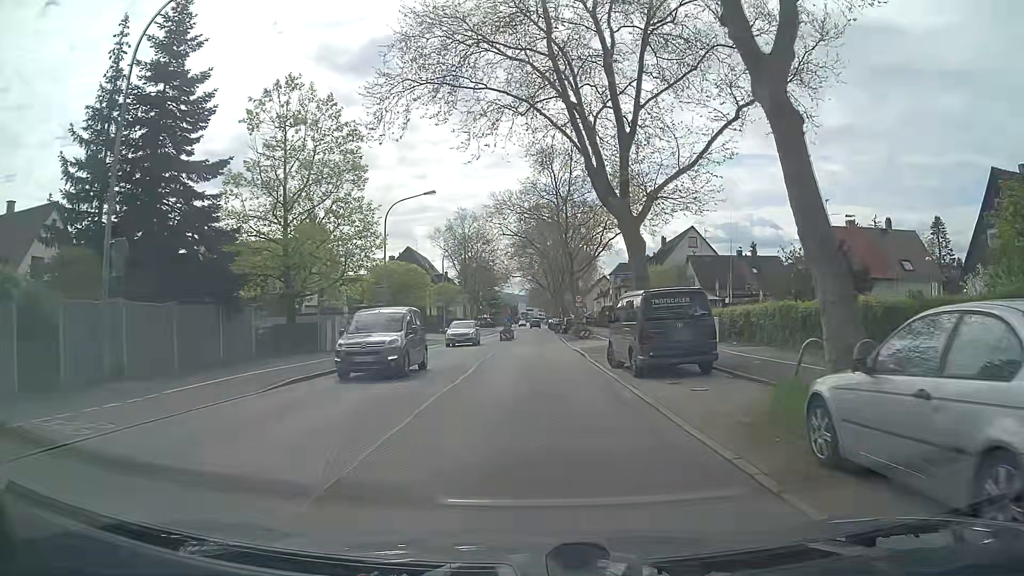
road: secondary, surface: asphalt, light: Day
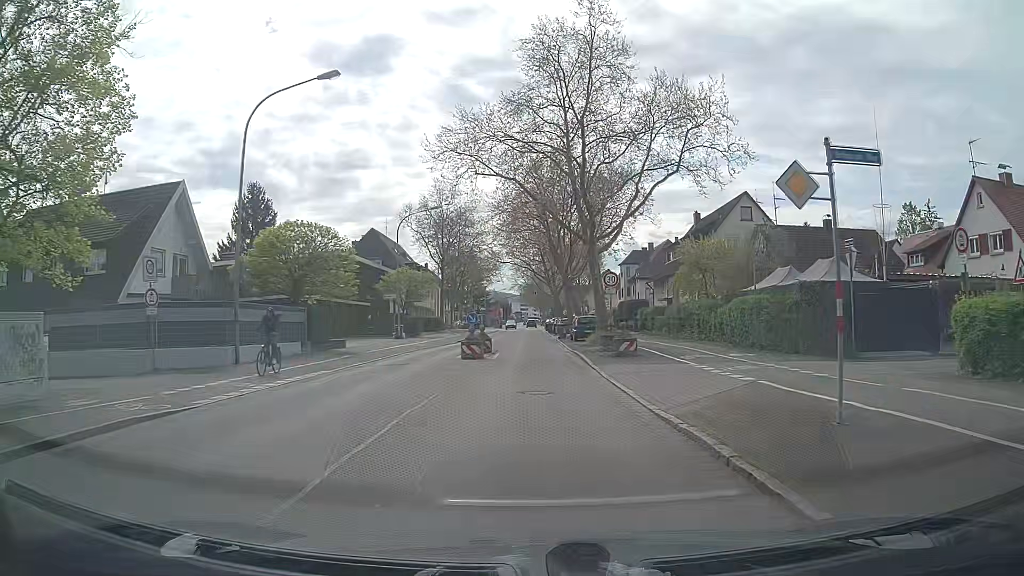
(+0.4, +22.3) m; +1°
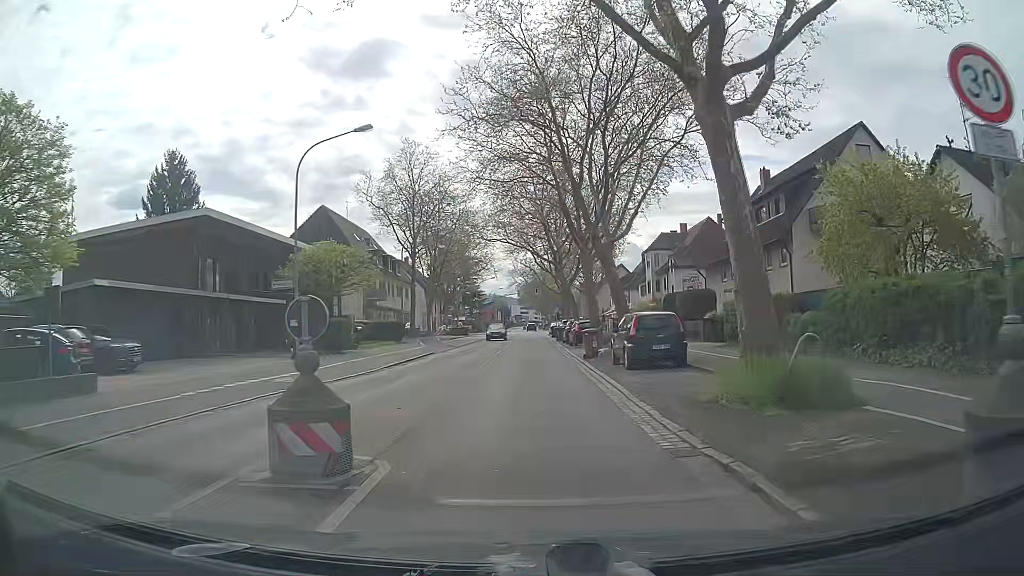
(+0.1, +22.4) m; 0°
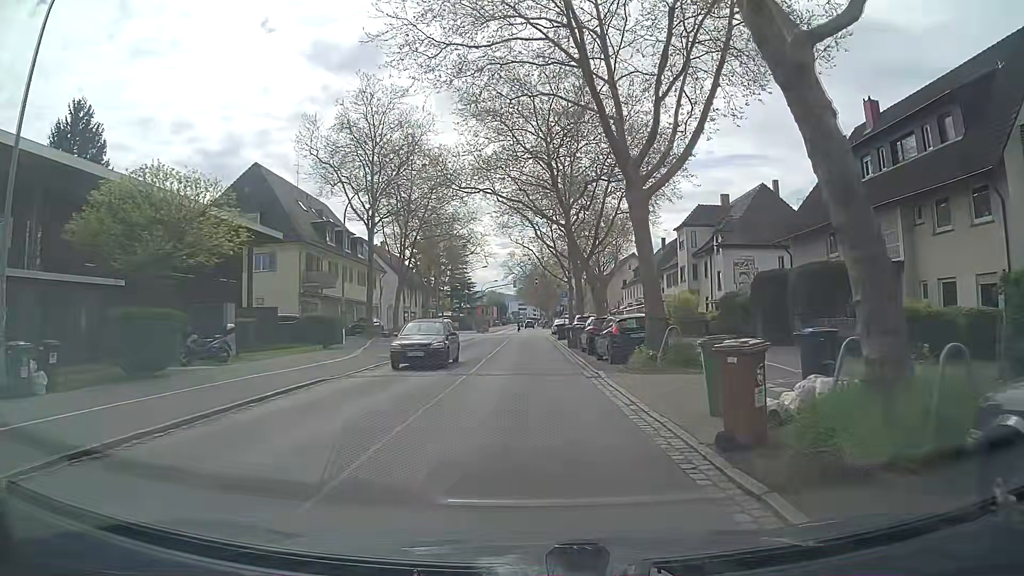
(0.0, +17.9) m; 0°
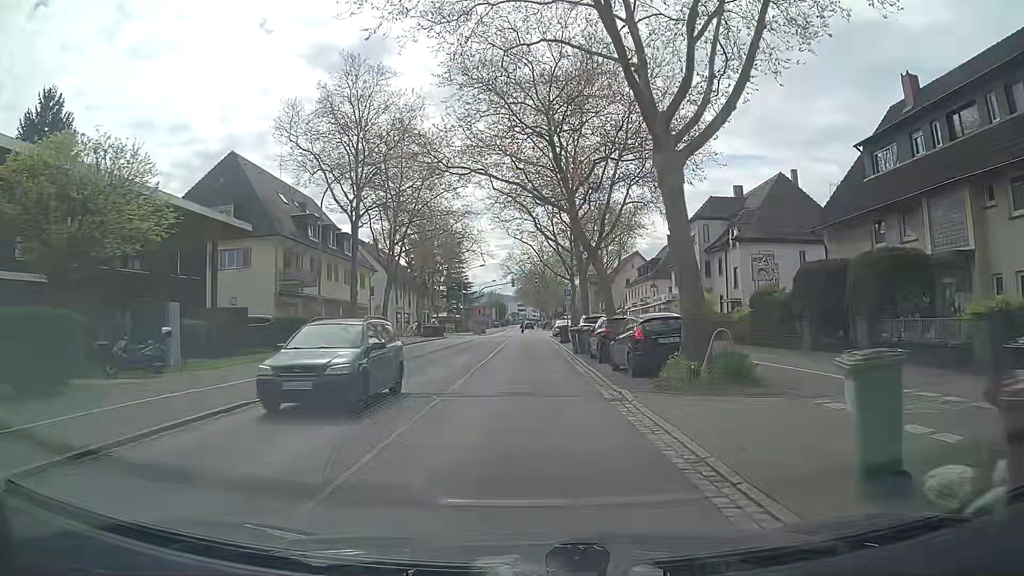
(0.0, +4.5) m; -1°
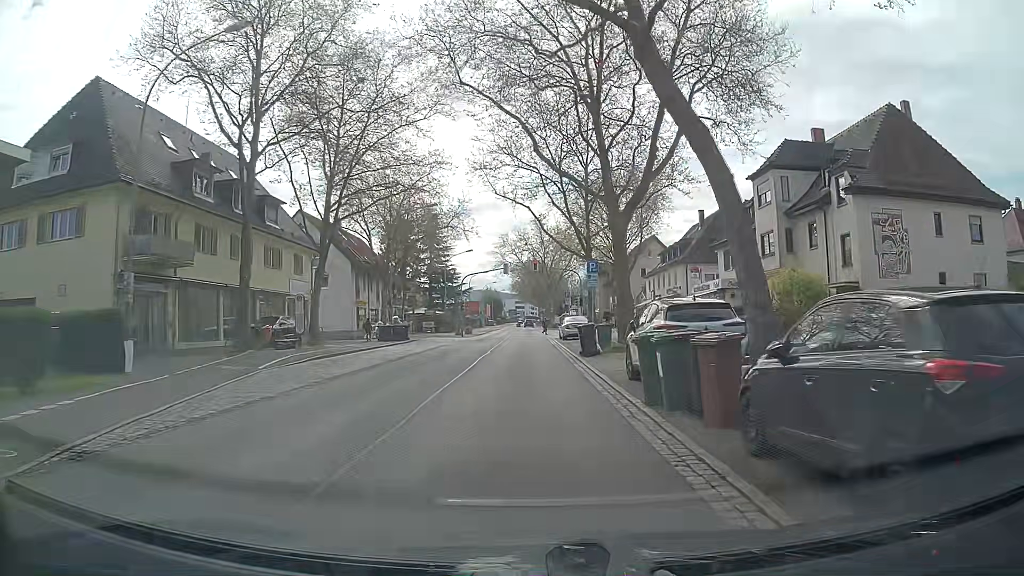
(+0.2, +17.9) m; 0°
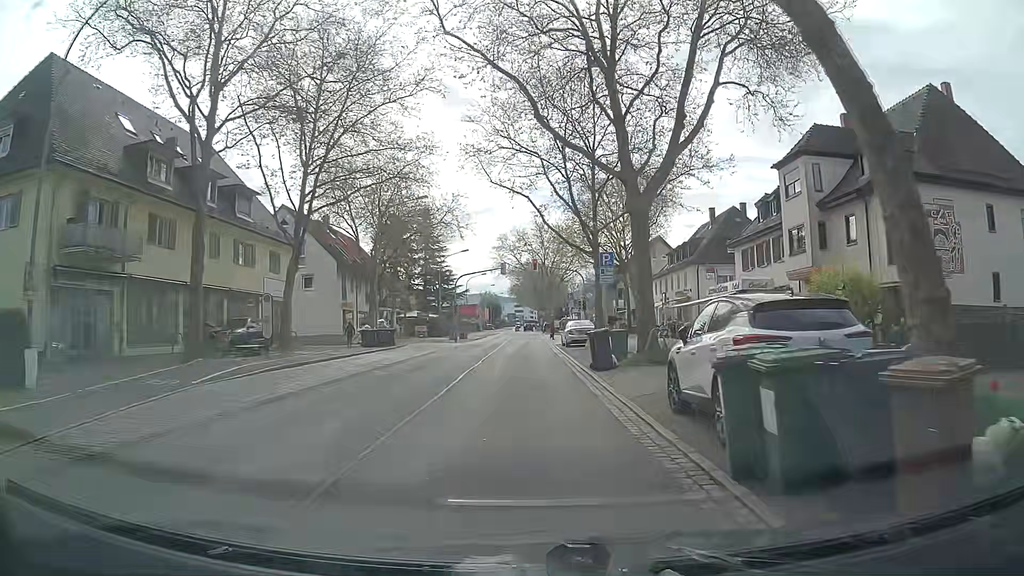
(0.0, +4.5) m; +1°
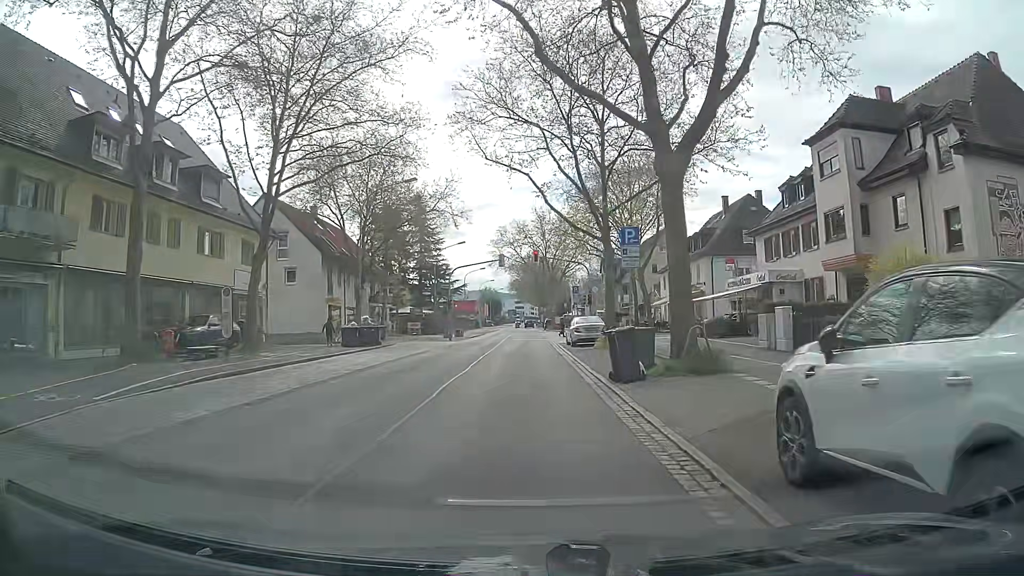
(0.0, +4.5) m; -1°
